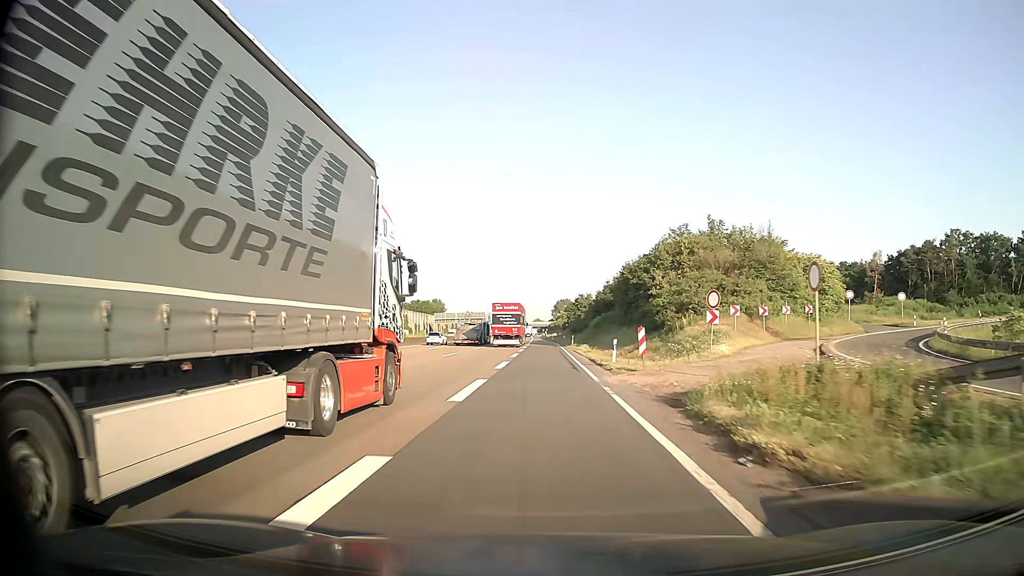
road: motorway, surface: asphalt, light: Day
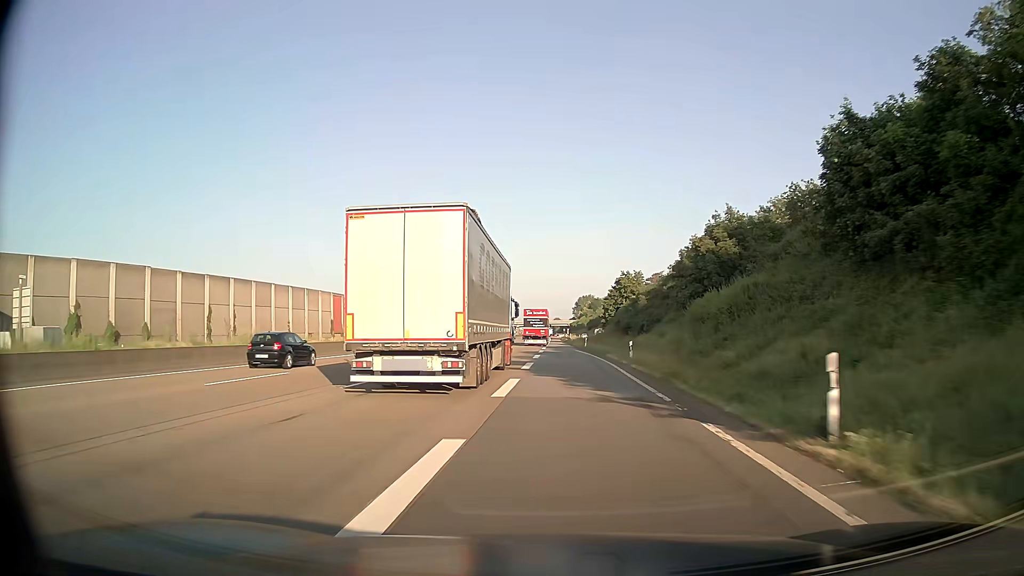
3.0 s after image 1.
(-0.6, +58.4) m; -2°
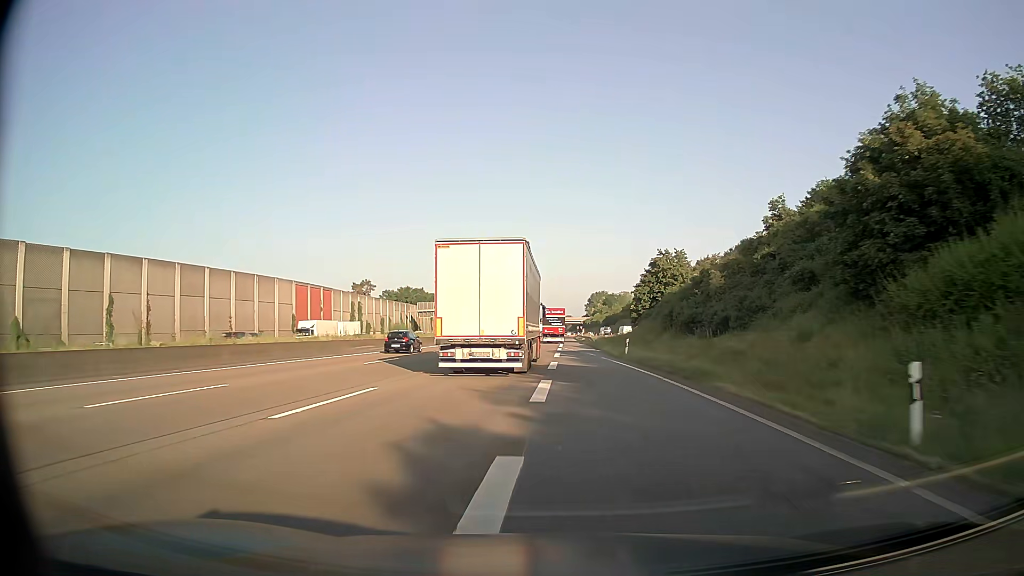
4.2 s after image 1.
(-0.2, +24.4) m; -1°
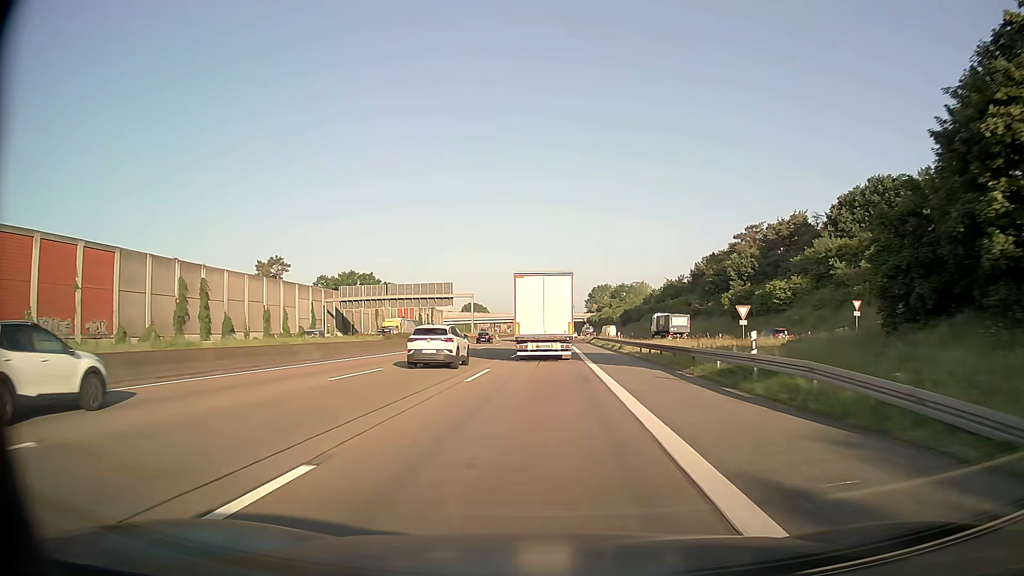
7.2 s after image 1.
(0.0, +63.5) m; +1°
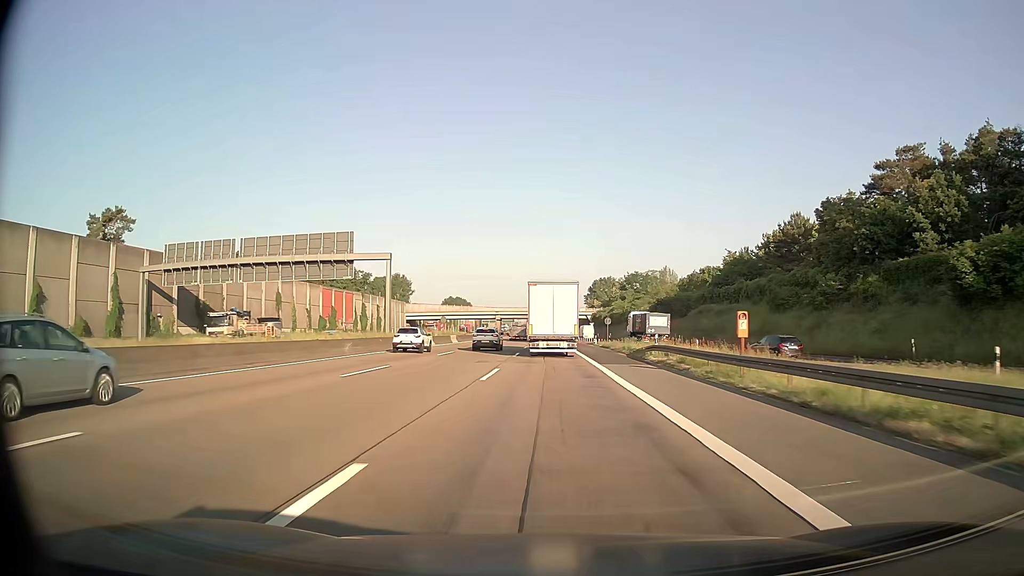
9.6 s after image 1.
(+0.2, +53.6) m; 0°
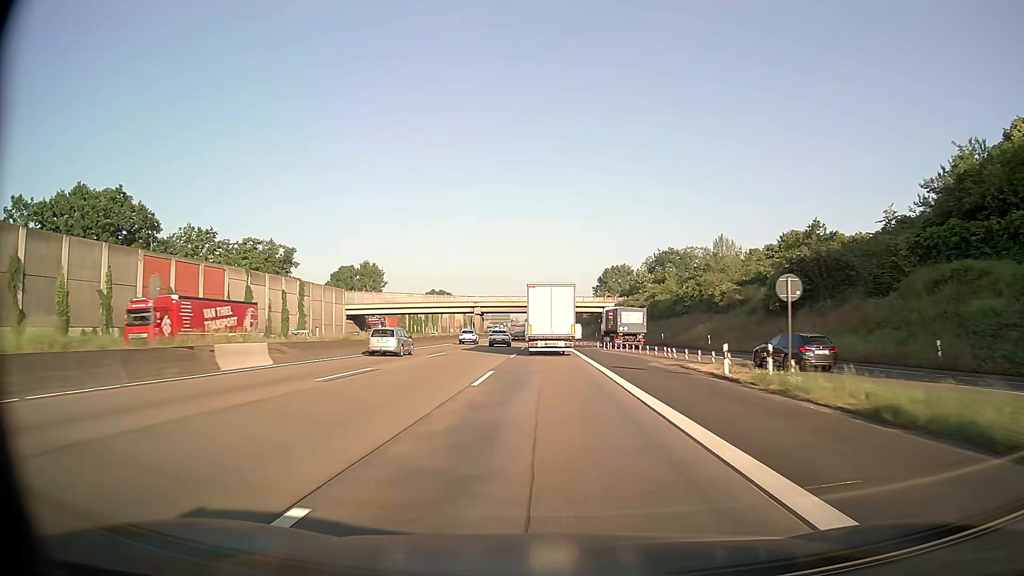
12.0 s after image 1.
(+0.1, +55.9) m; 0°
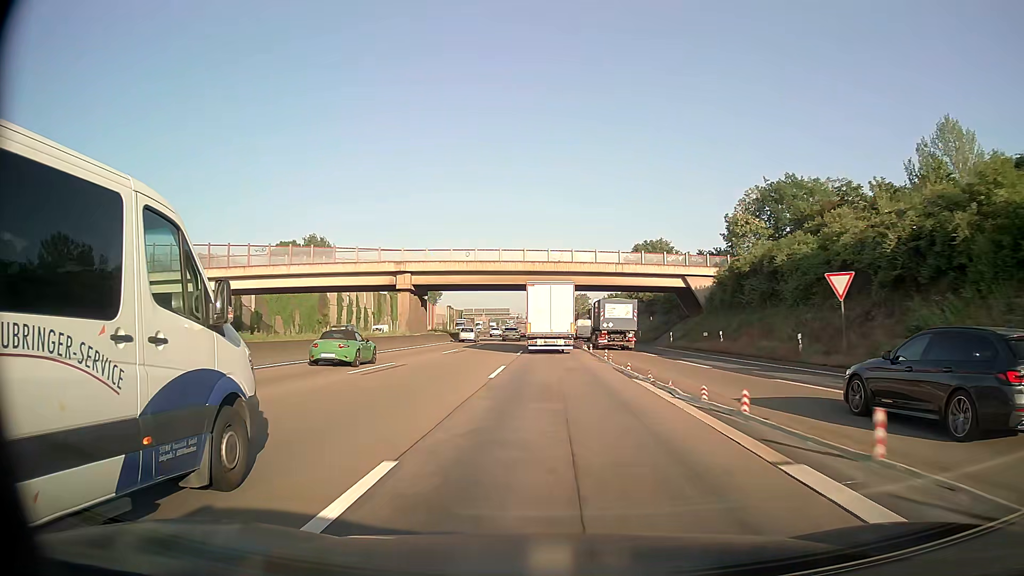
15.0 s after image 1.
(-0.4, +70.2) m; -1°
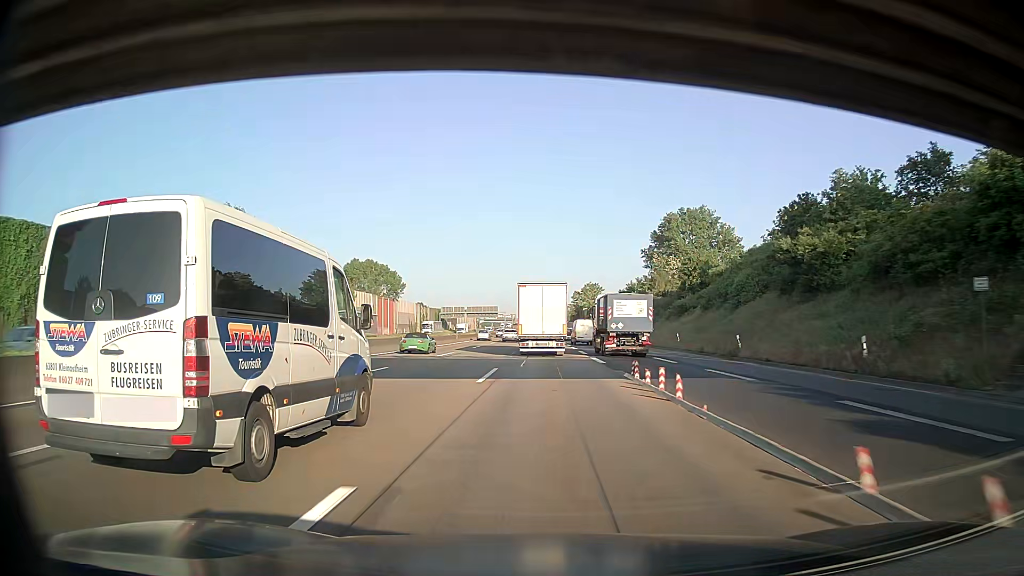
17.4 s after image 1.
(+0.2, +55.3) m; +1°
(0, +10) (0, +20) (0, +30) (0, +40) (0, +50) (0, +60) (-1, +70) (-1, +80) (-1, +90) (-1, +100) m
